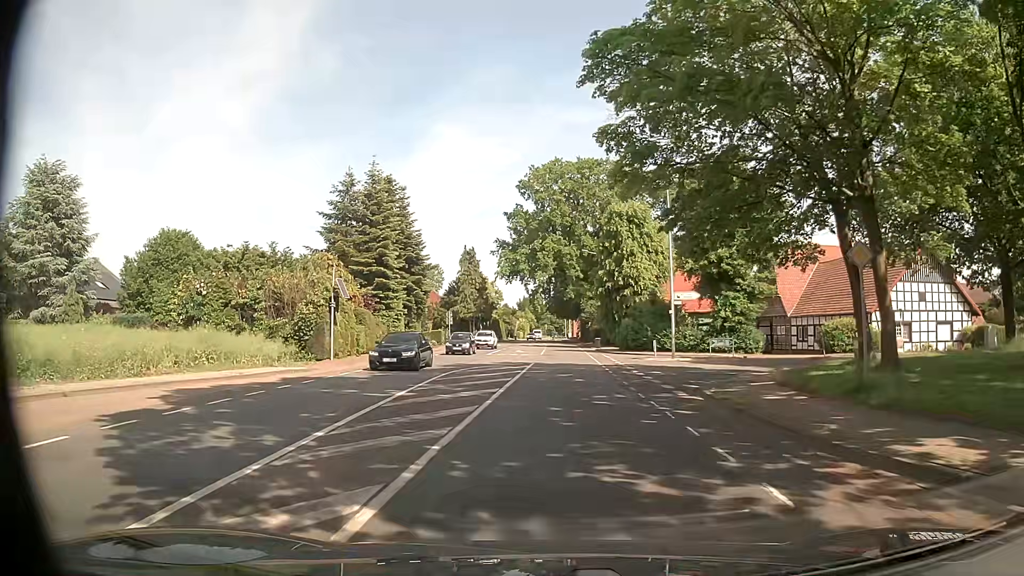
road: secondary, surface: asphalt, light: Day
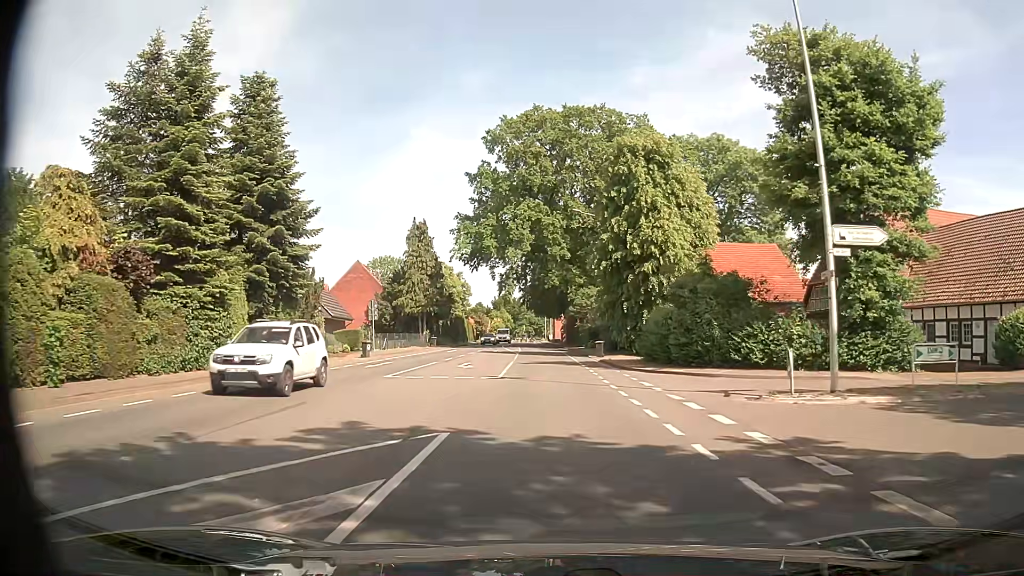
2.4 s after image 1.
(+0.5, +23.7) m; +3°
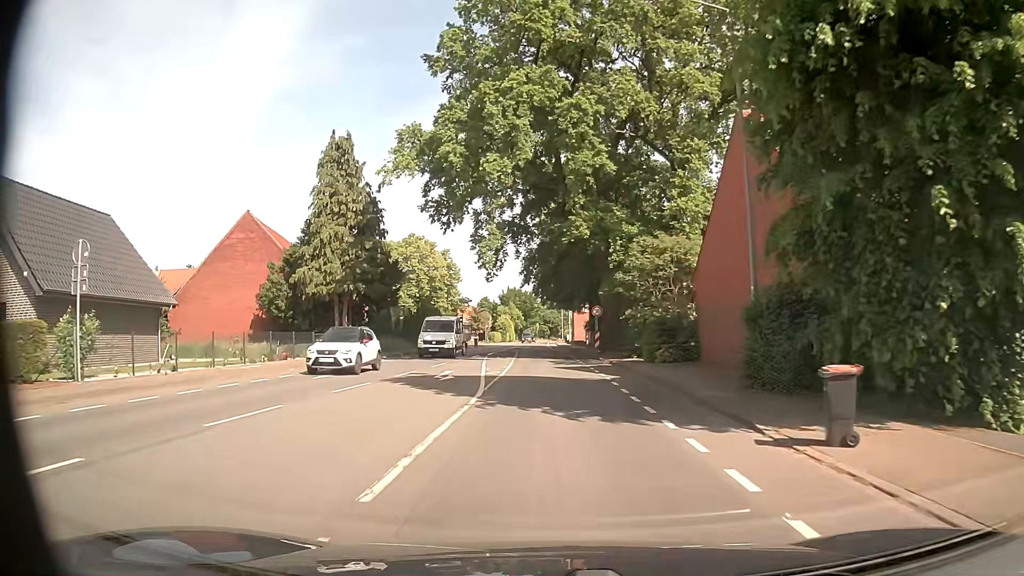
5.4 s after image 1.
(-0.4, +32.0) m; -2°
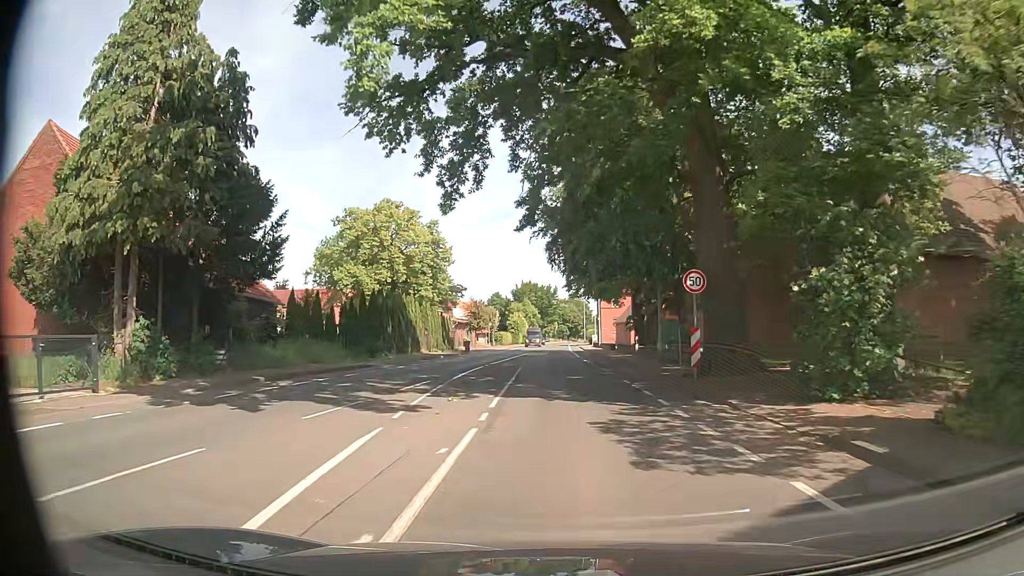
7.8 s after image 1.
(-0.4, +22.8) m; -1°
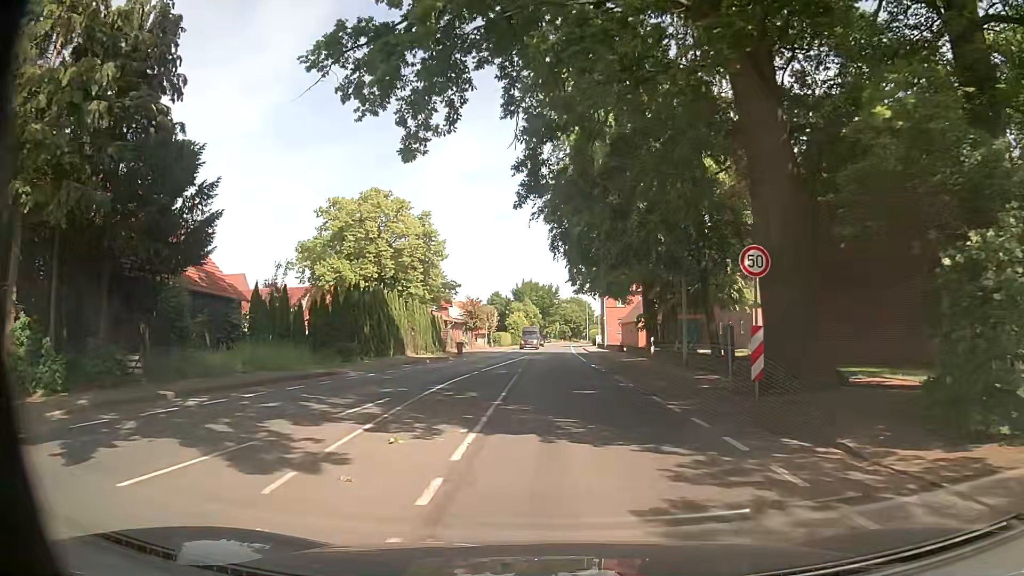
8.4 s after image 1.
(0.0, +5.1) m; -1°
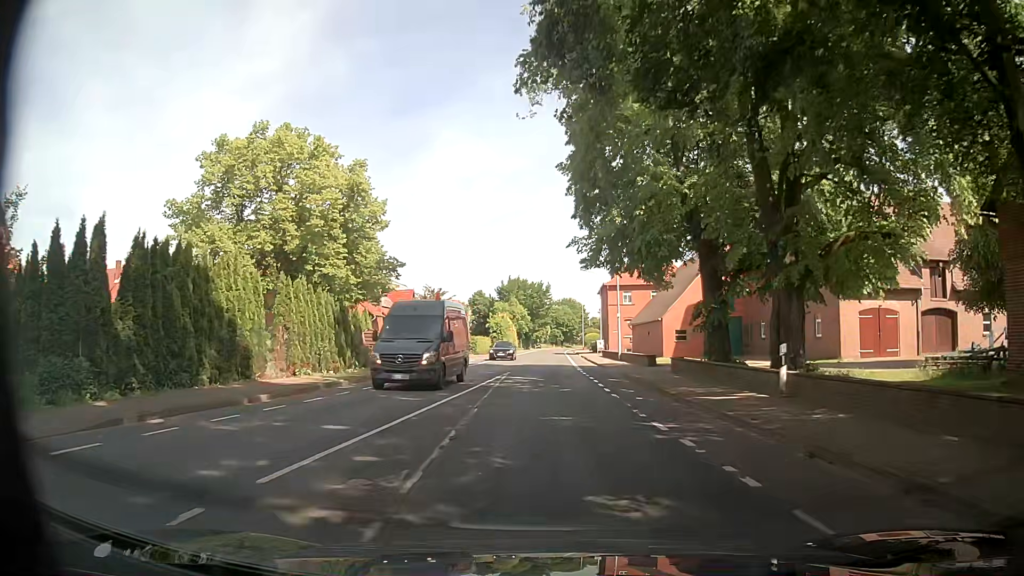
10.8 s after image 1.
(+0.3, +19.6) m; +1°
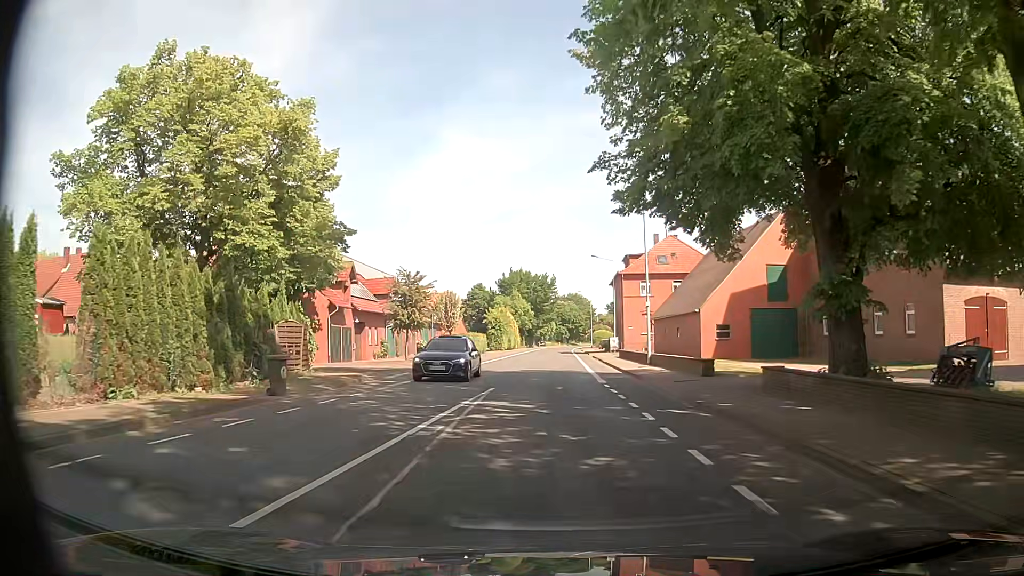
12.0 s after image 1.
(0.0, +11.1) m; -1°
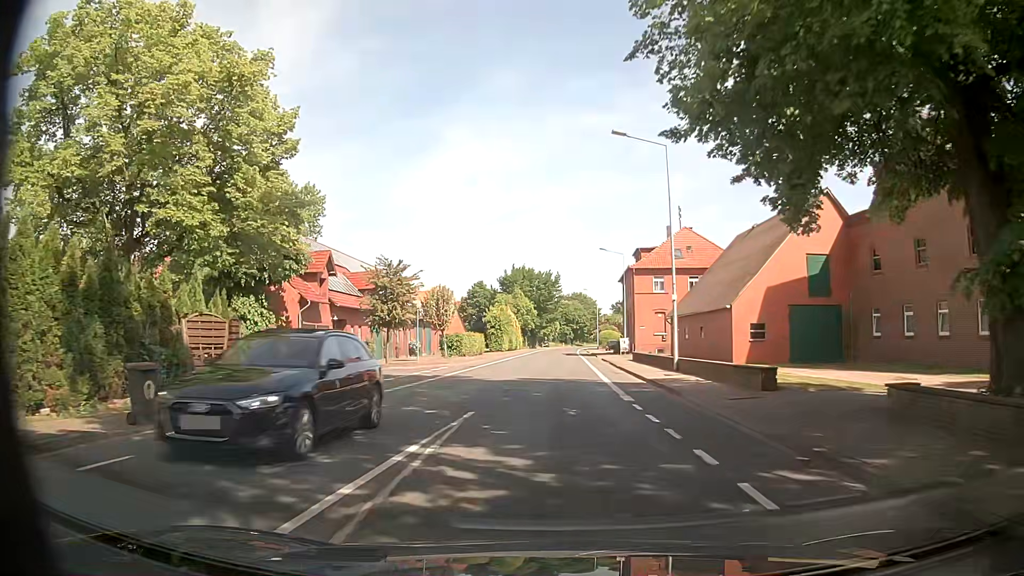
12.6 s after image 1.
(0.0, +6.0) m; +1°
(0, +10) (0, +20) (0, +30) (0, +40) (0, +50) (+1, +60) (+1, +70) (+1, +80) (+2, +90) (+2, +100) m
